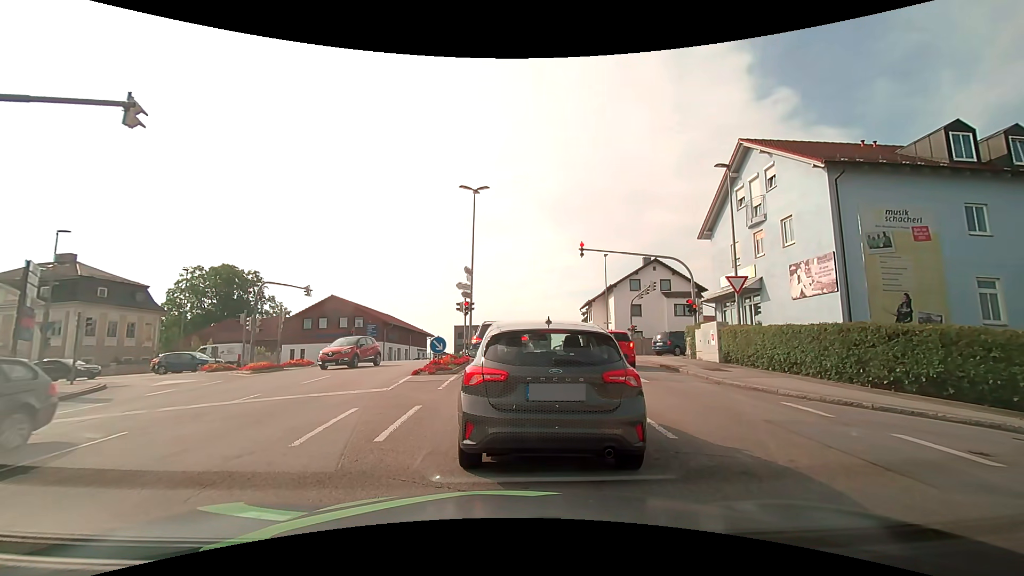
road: tertiary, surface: asphalt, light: Day
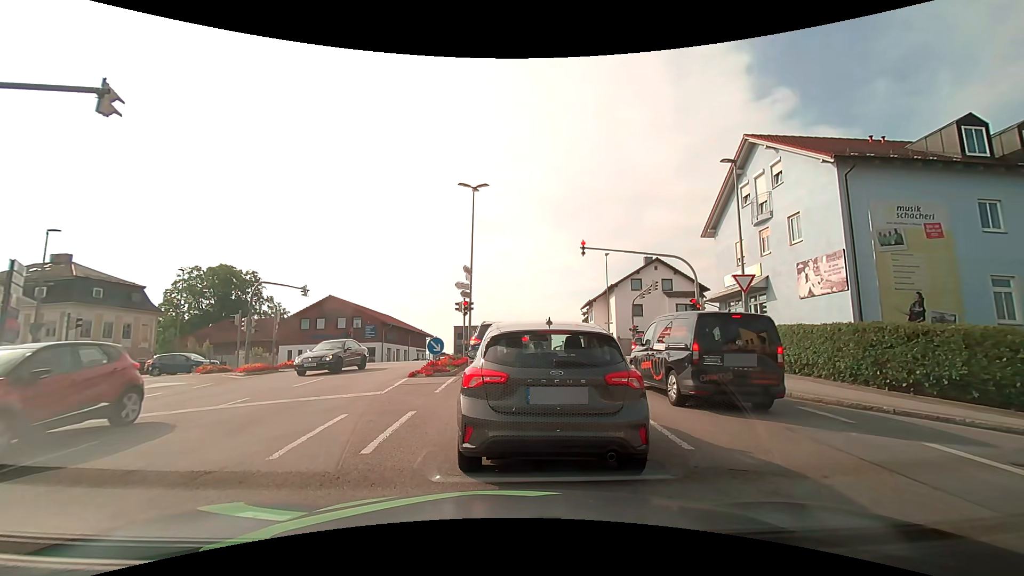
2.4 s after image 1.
(0.0, +0.6) m; 0°
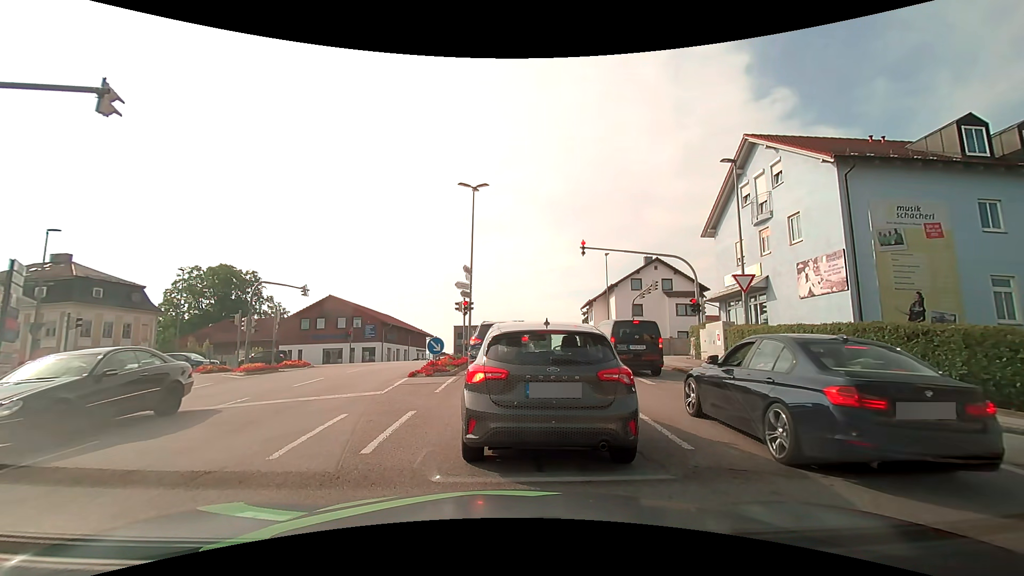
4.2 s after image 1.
(0.0, 0.0) m; 0°
(0, +10) (+1, +20) (+1, +30) (-1, +40) (-9, +46) (-18, +48) (-28, +48) (-38, +49) (-48, +49) (-58, +49) m
